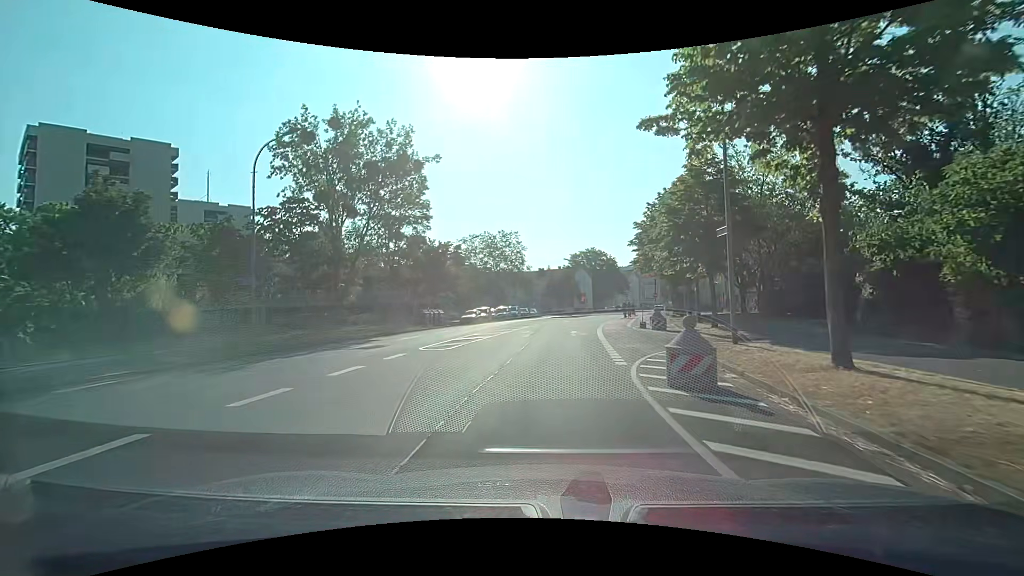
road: tertiary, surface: asphalt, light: Day
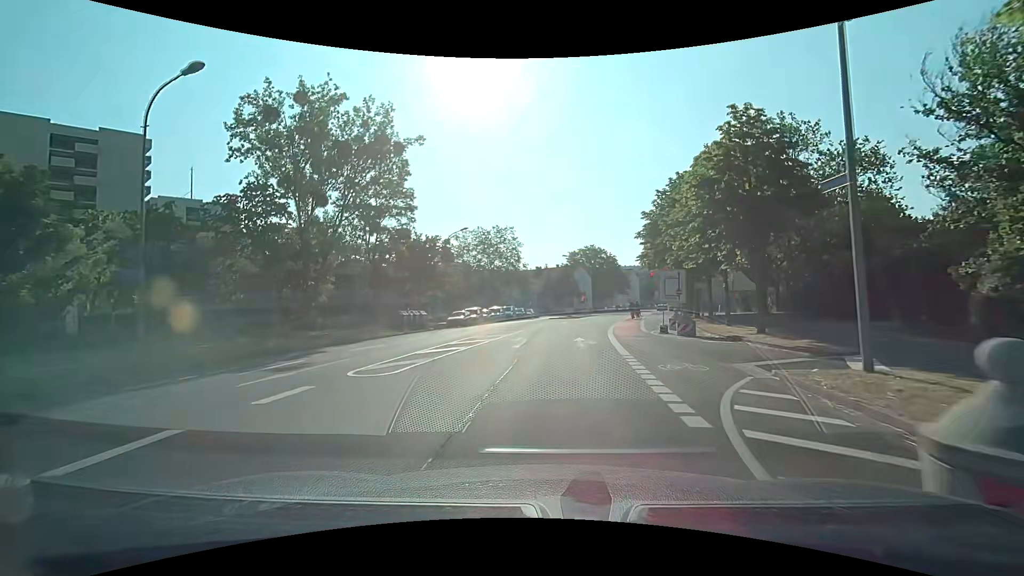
(+0.1, +5.8) m; +1°
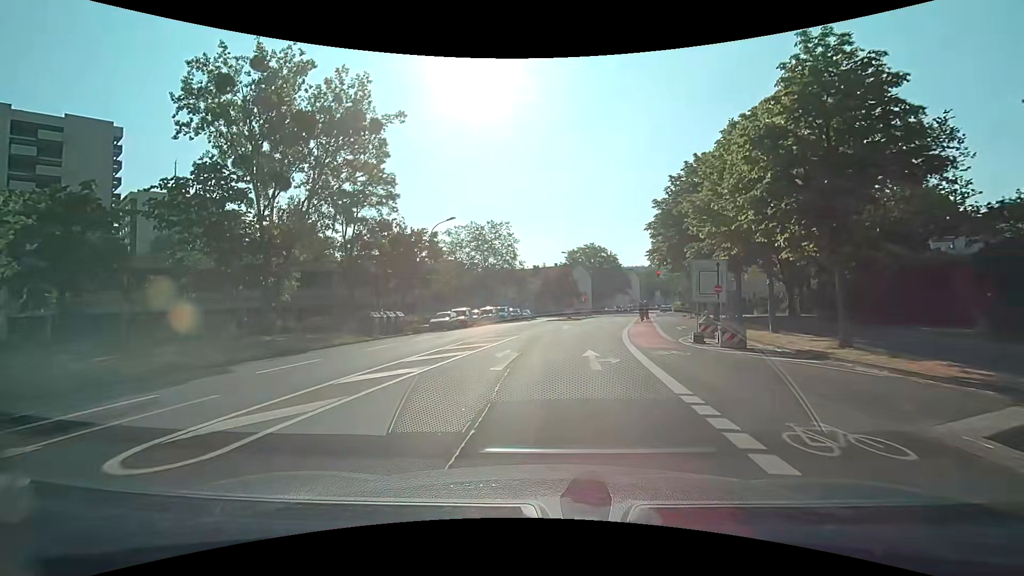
(0.0, +5.7) m; 0°
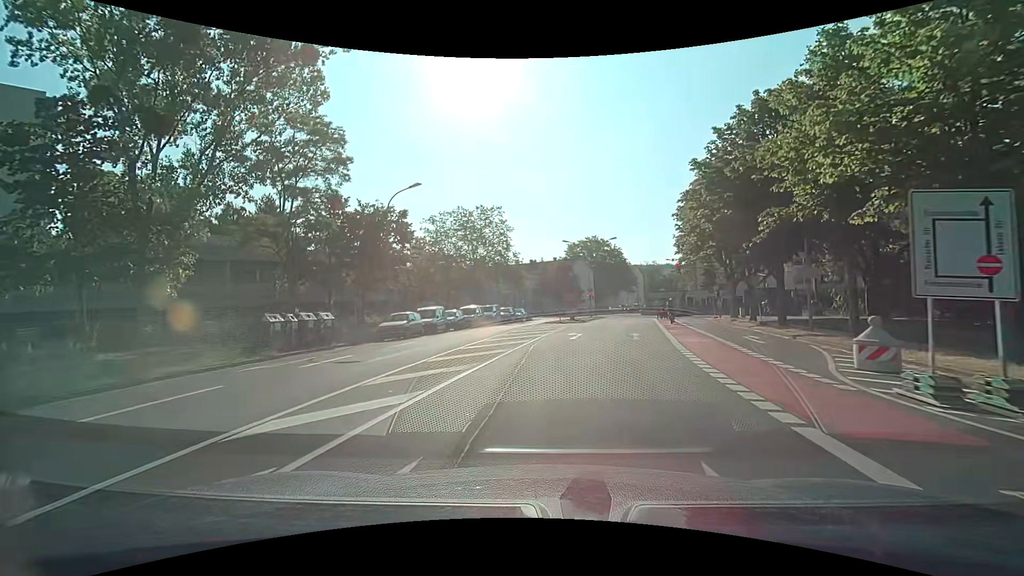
(+0.1, +11.1) m; +1°
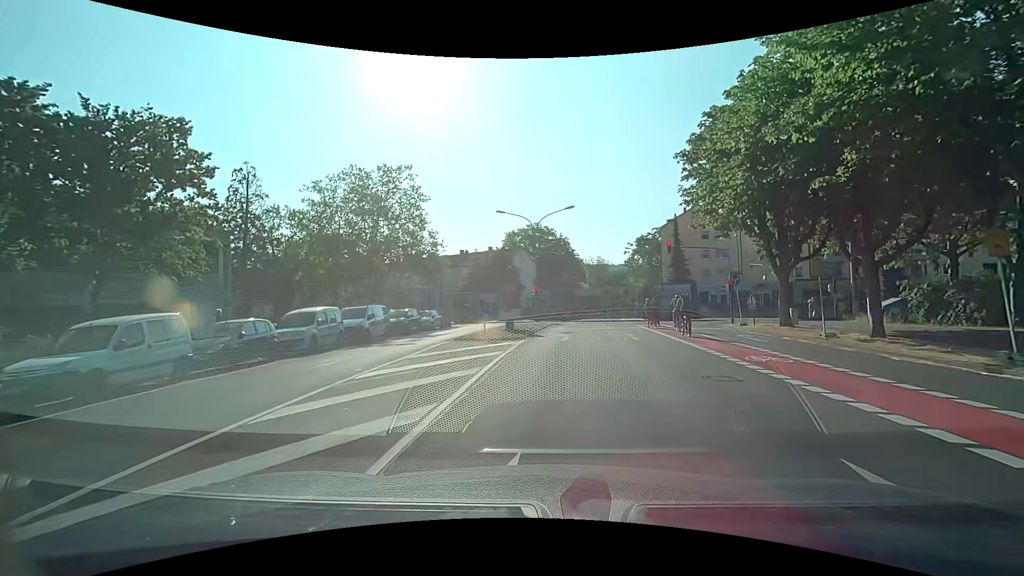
(+0.9, +19.7) m; +6°
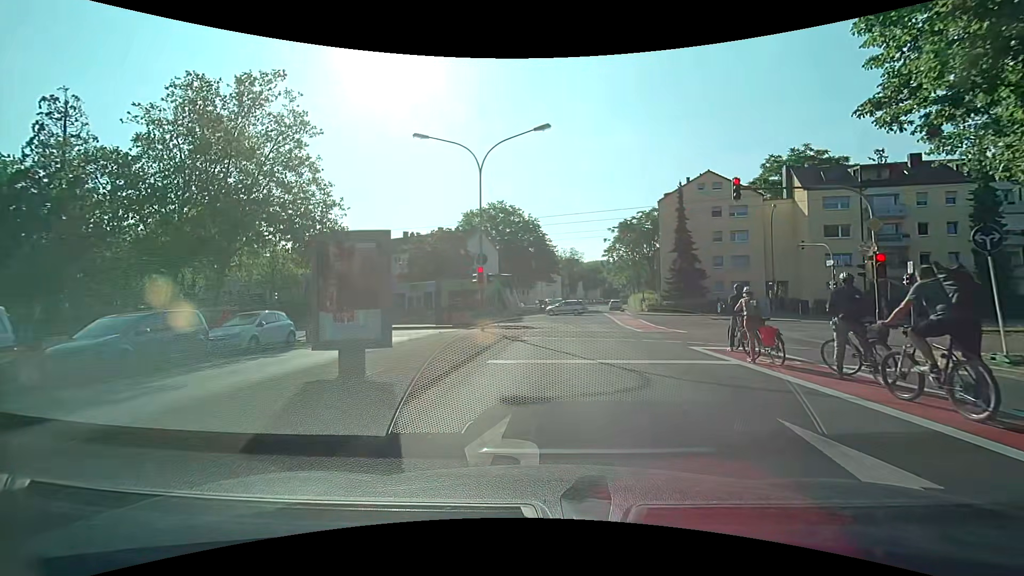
(+0.9, +18.3) m; +3°
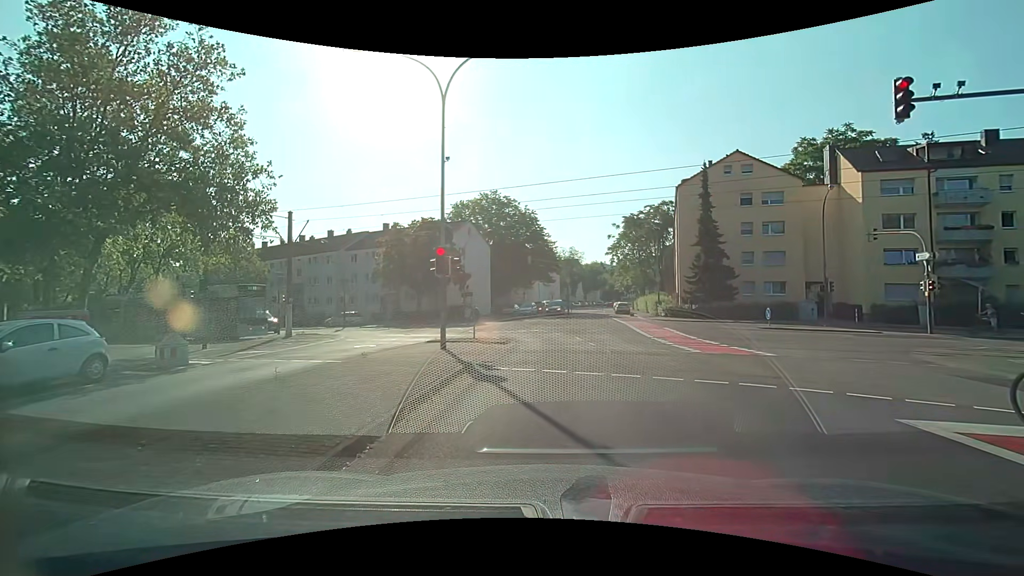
(+0.1, +8.3) m; 0°
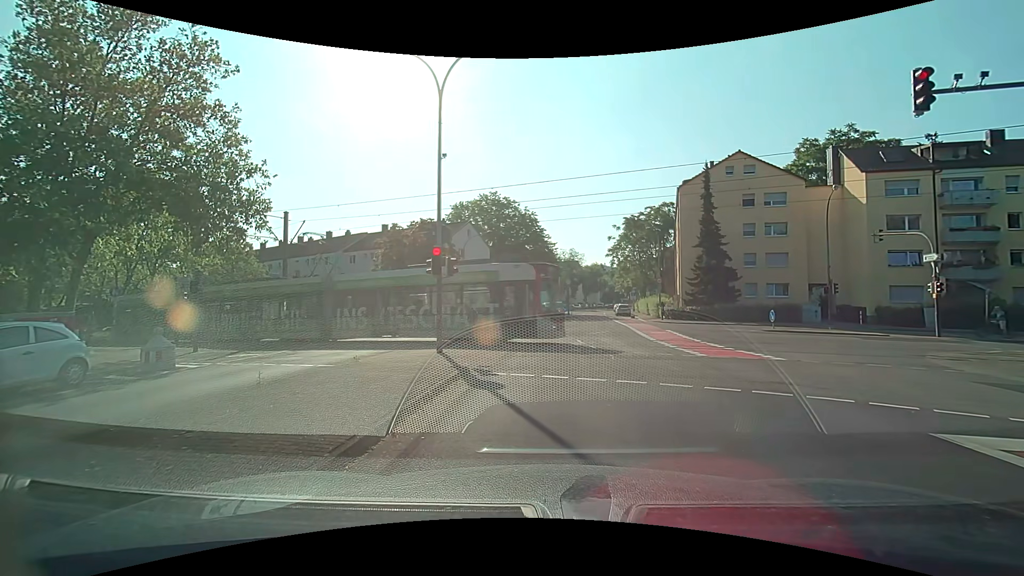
(0.0, +0.6) m; 0°
